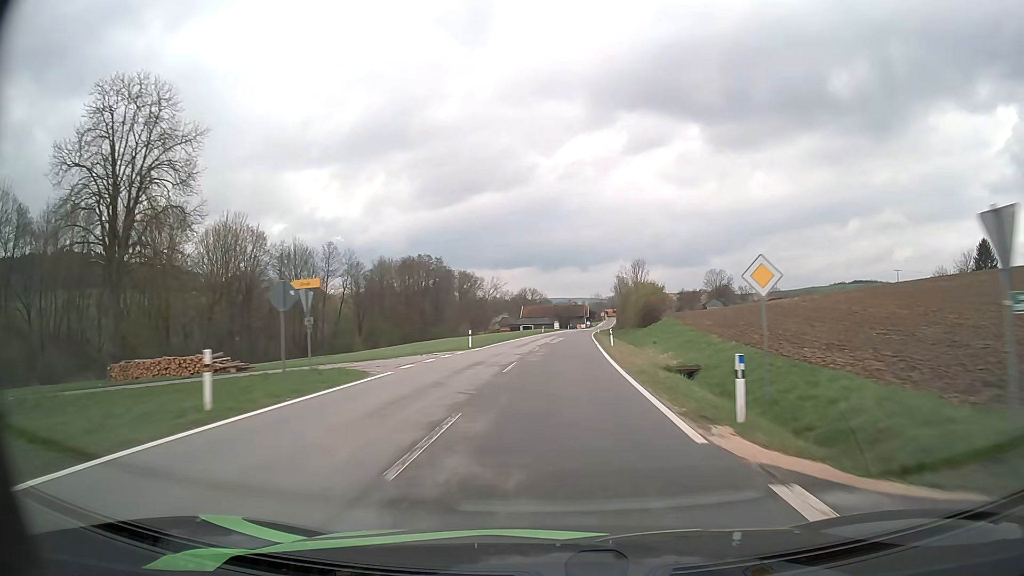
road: tertiary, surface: asphalt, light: Day
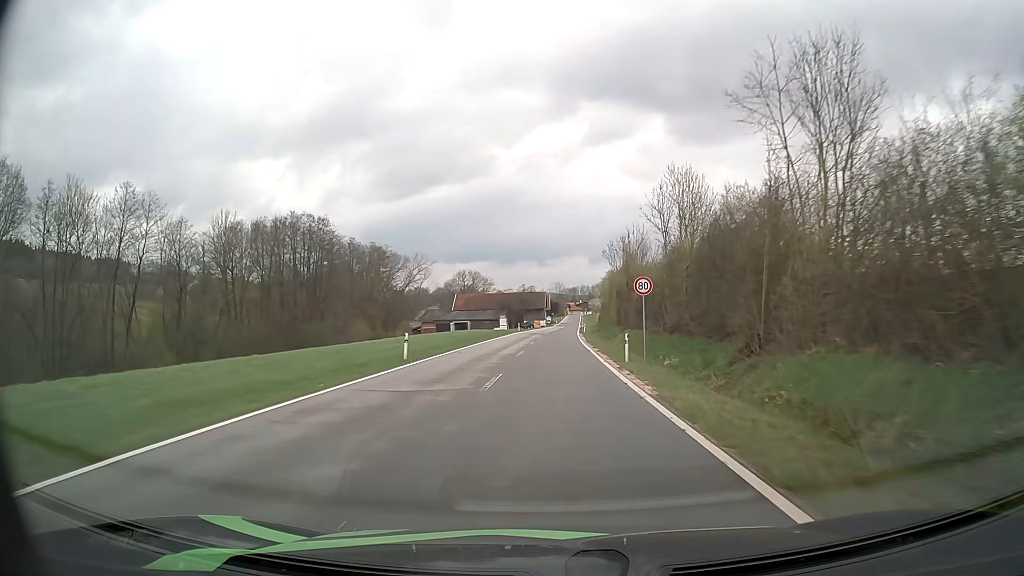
(+2.5, +65.2) m; +4°
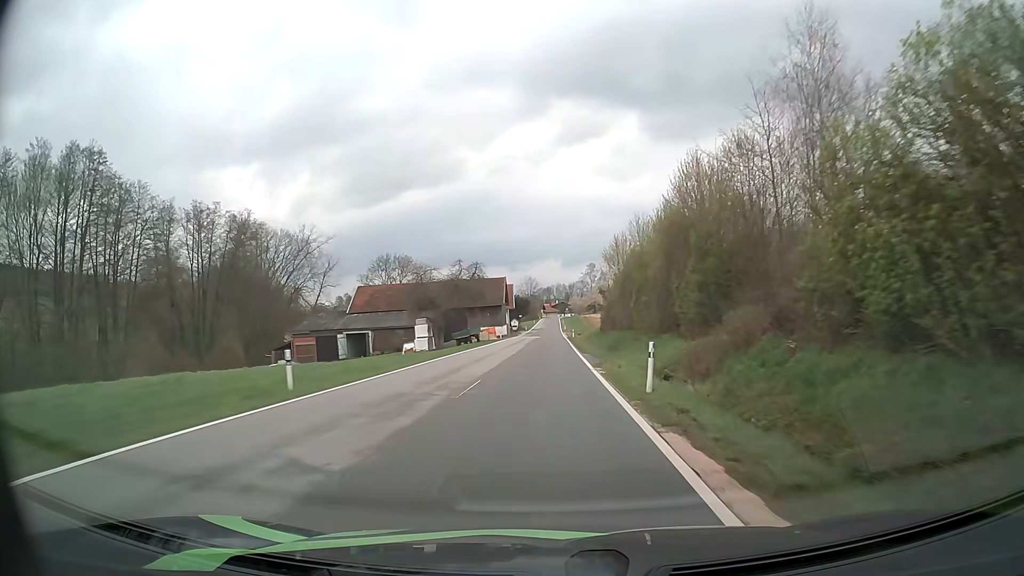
(+1.3, +61.2) m; +2°
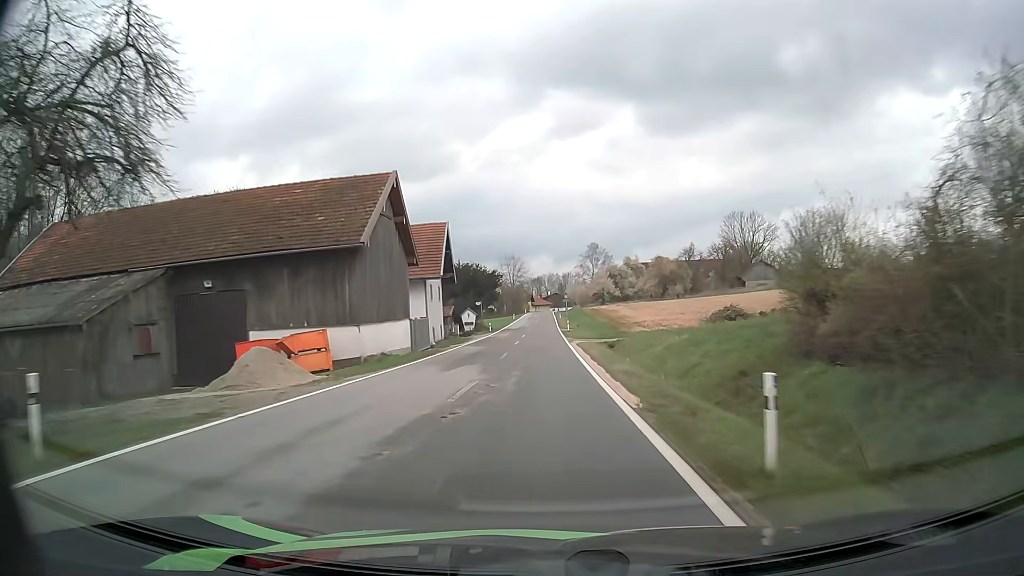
(+0.4, +61.0) m; +1°
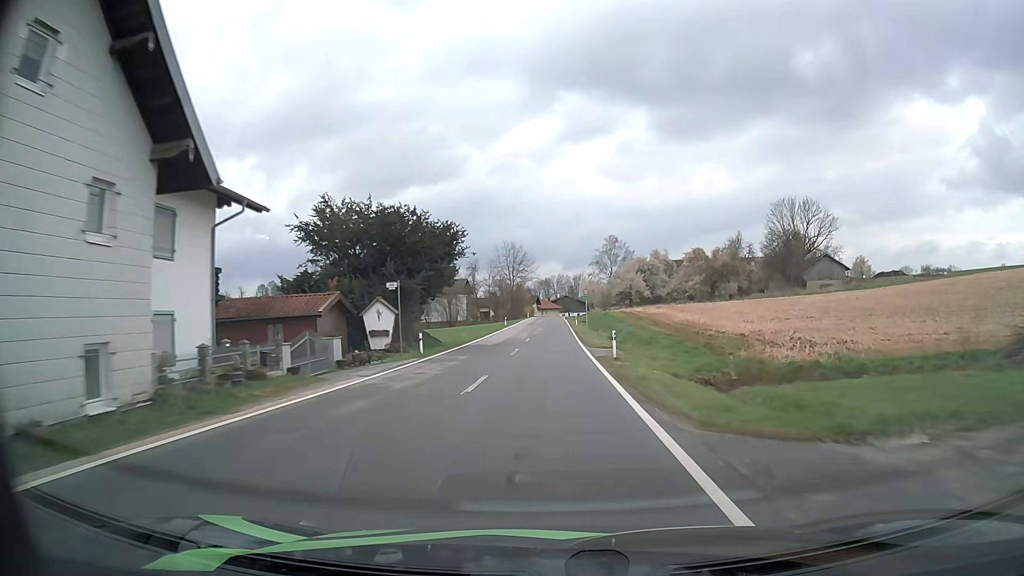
(-0.2, +36.2) m; -1°
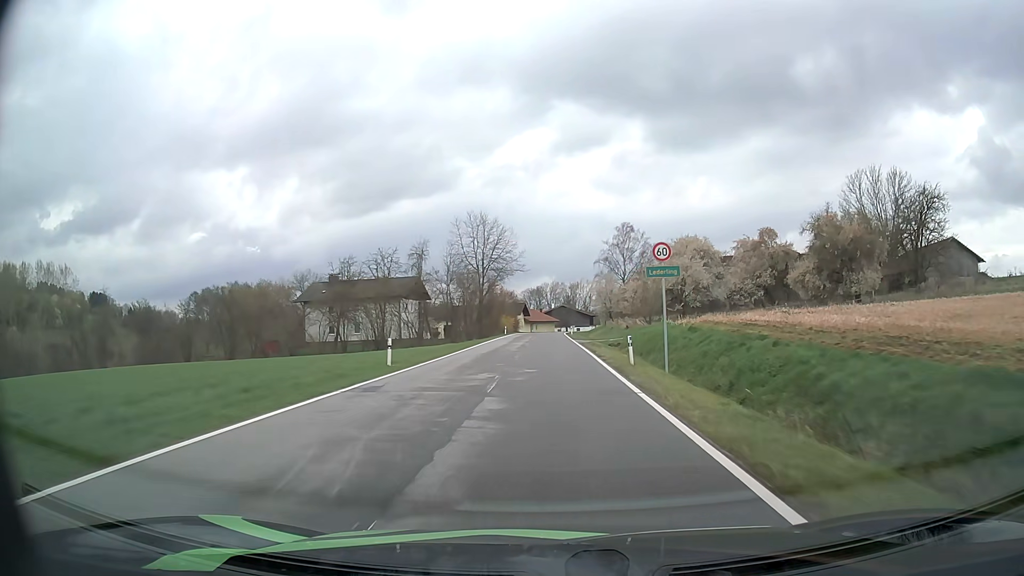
(+0.2, +48.4) m; +1°
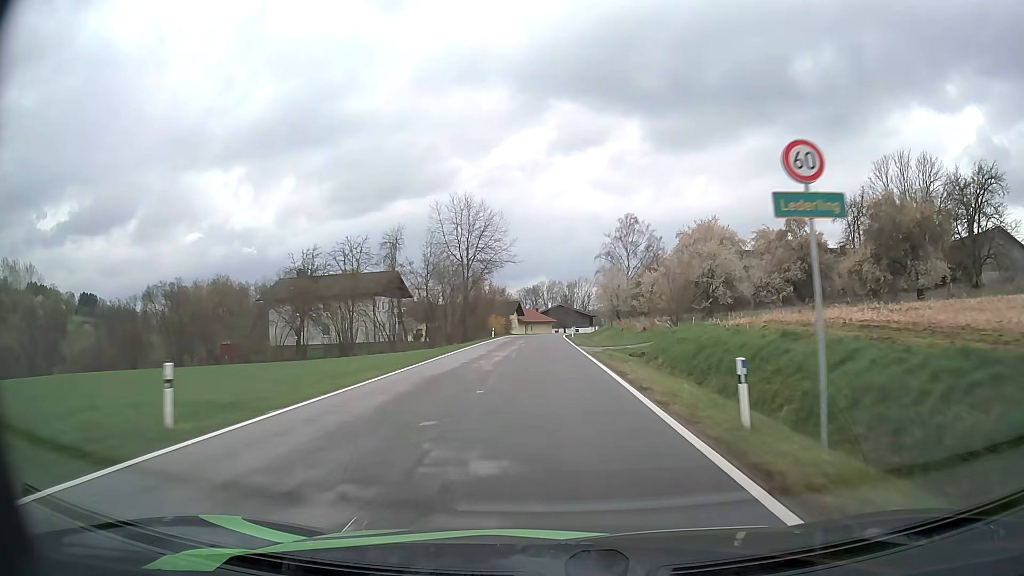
(0.0, +12.1) m; 0°
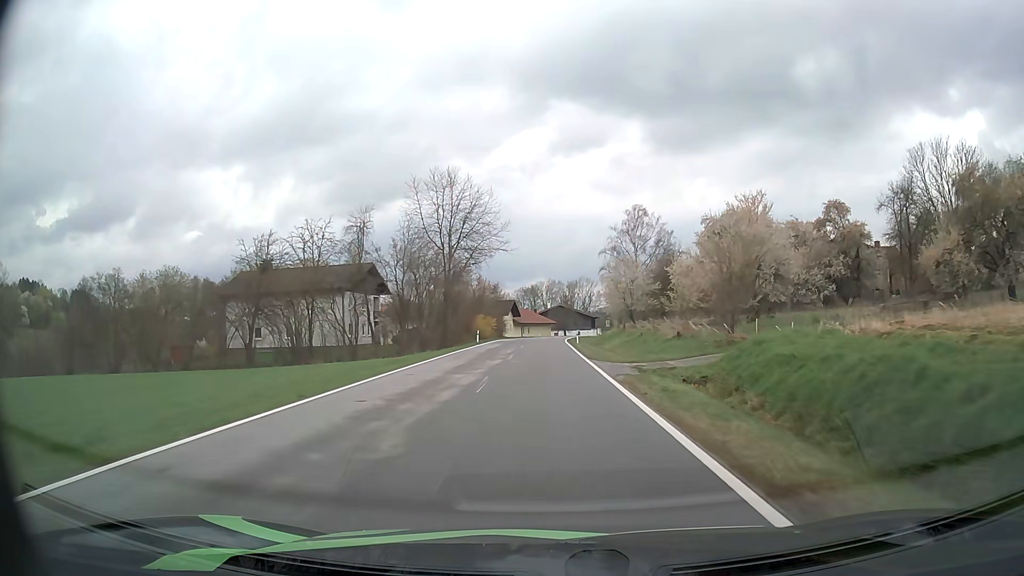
(0.0, +12.0) m; 0°
(0, +10) (0, +20) (0, +30) (0, +40) (0, +50) (0, +60) (0, +70) (+1, +80) (+2, +90) (+3, +100) m
